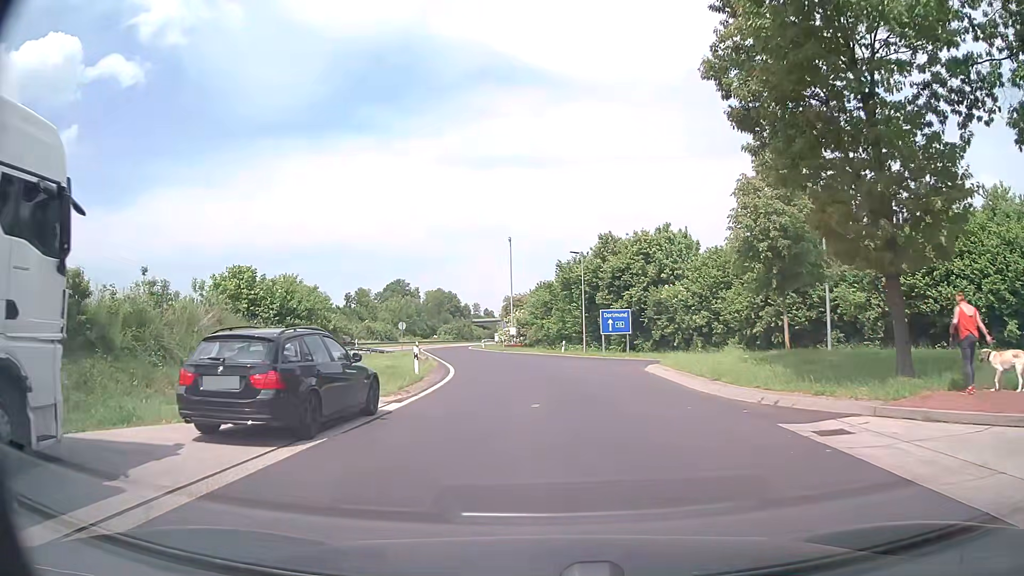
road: service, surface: asphalt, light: Day
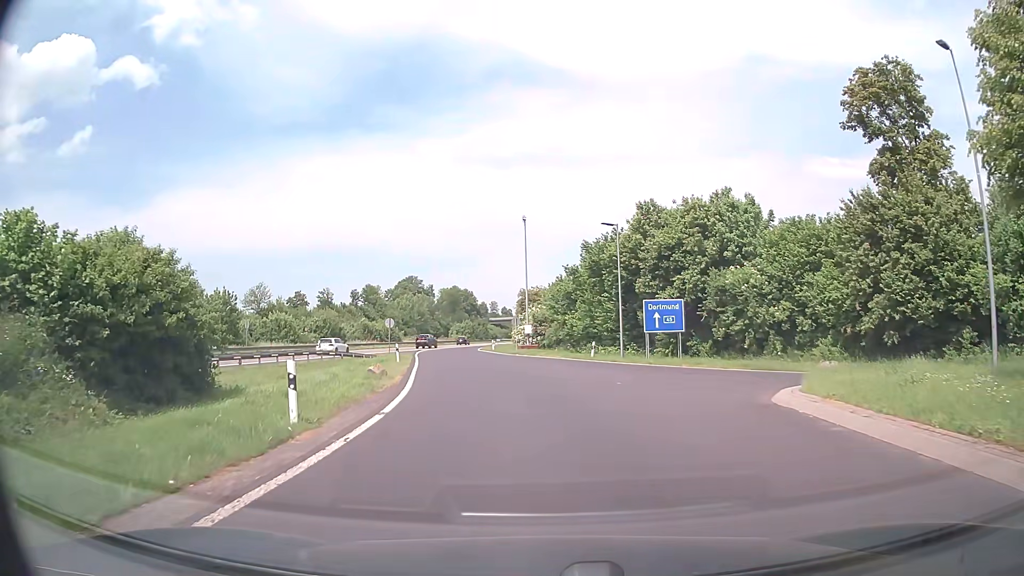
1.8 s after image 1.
(-0.2, +13.3) m; -1°
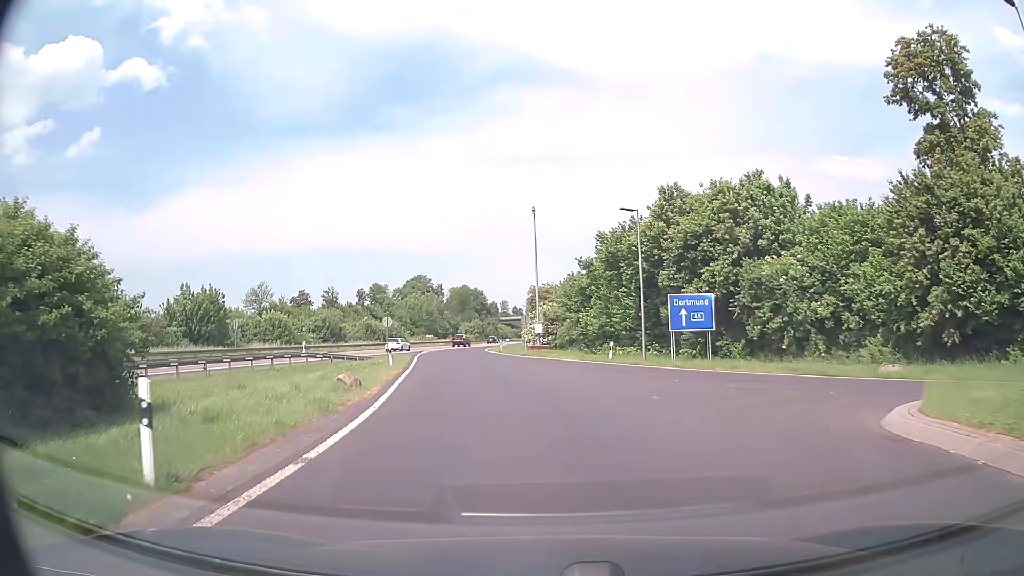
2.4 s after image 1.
(0.0, +4.5) m; -1°
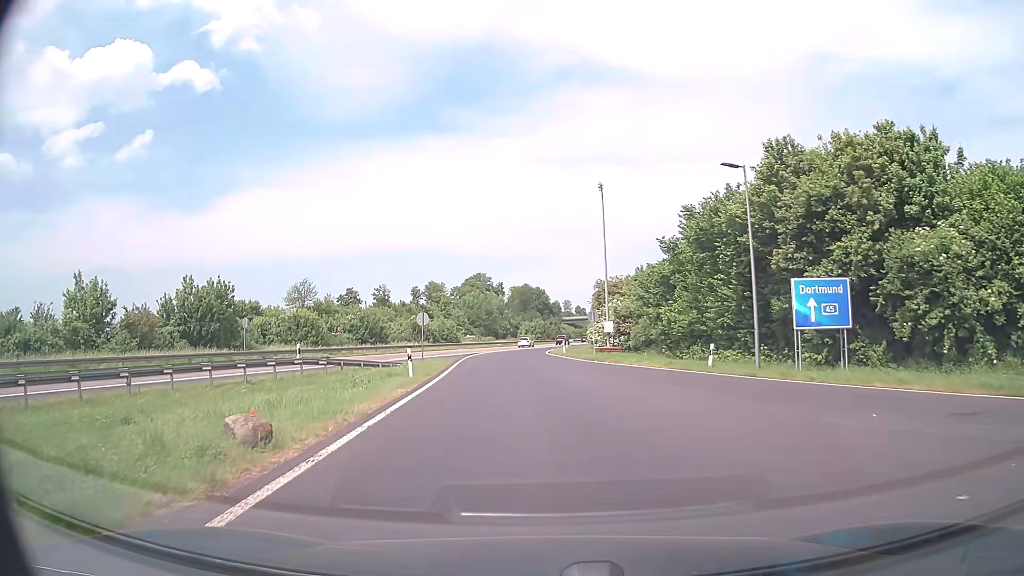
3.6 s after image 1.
(-0.4, +9.6) m; -5°
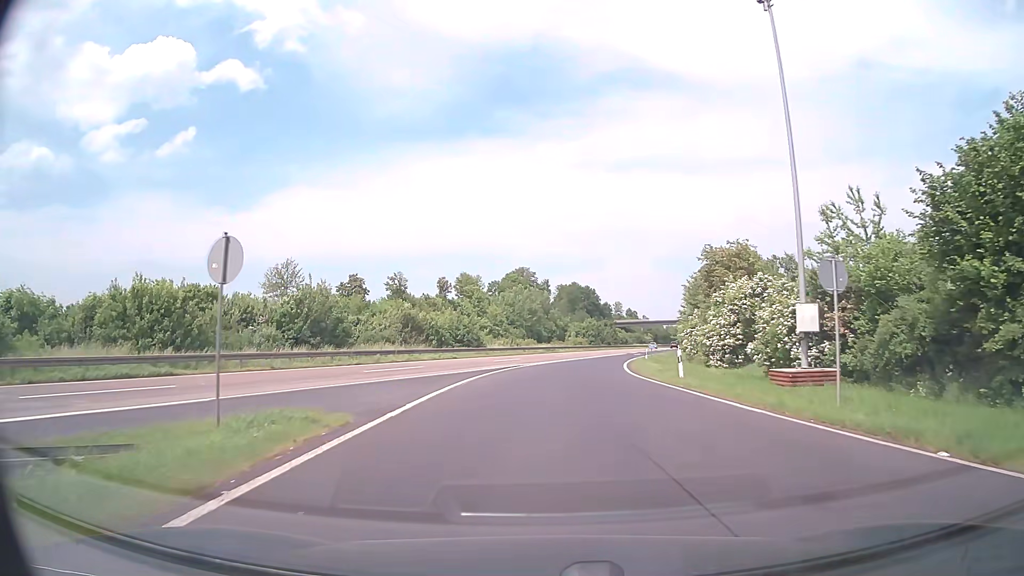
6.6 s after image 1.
(-1.6, +30.7) m; -4°
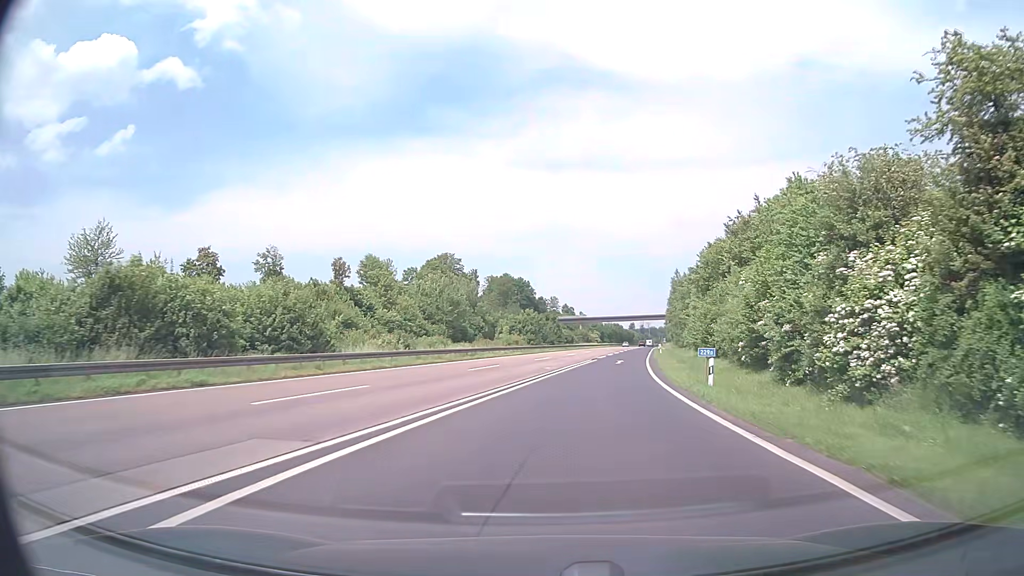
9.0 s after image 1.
(+1.0, +33.4) m; +5°
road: motorway_link
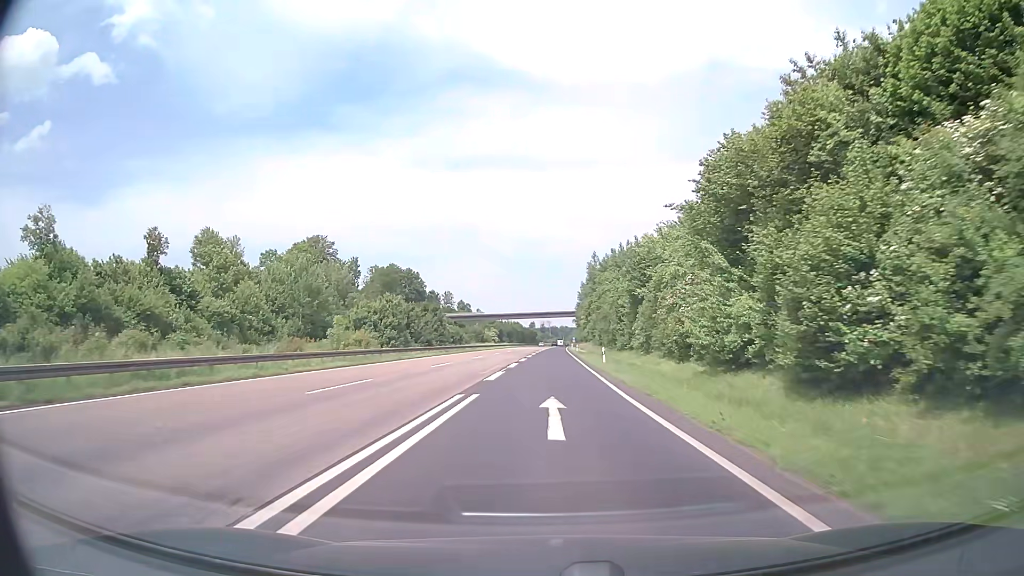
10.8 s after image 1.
(+2.8, +31.7) m; +9°
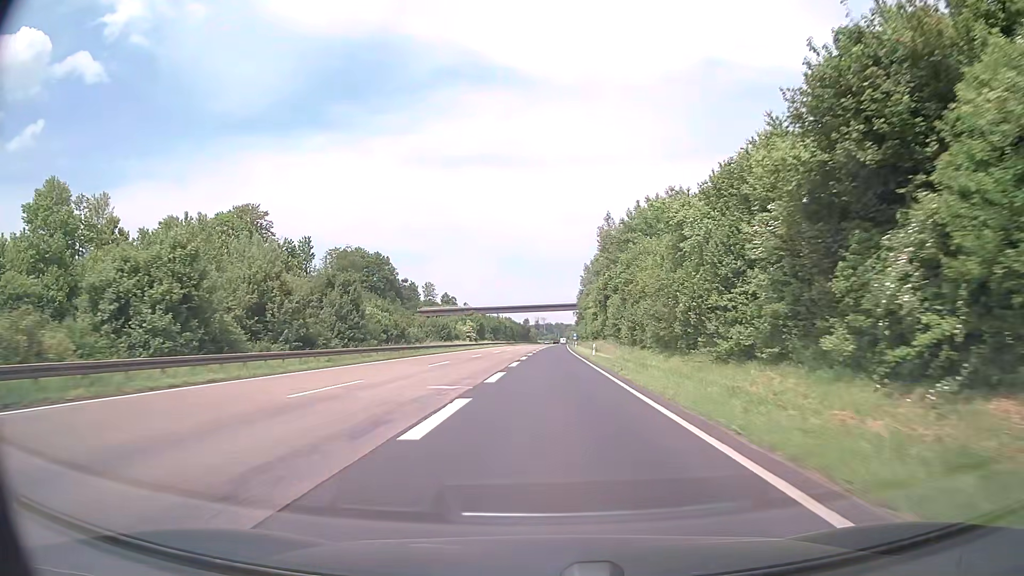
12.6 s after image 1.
(+0.3, +38.1) m; +1°
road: motorway
(0, +10) (0, +20) (0, +30) (0, +40) (0, +50) (0, +60) (0, +70) (0, +80) (0, +90) (+1, +100) m
